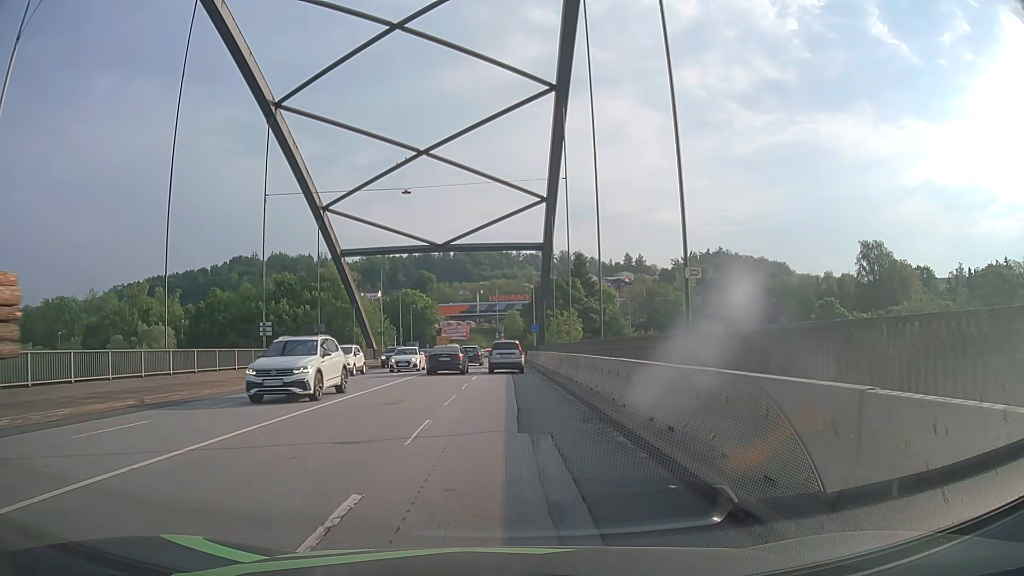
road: primary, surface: asphalt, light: Day
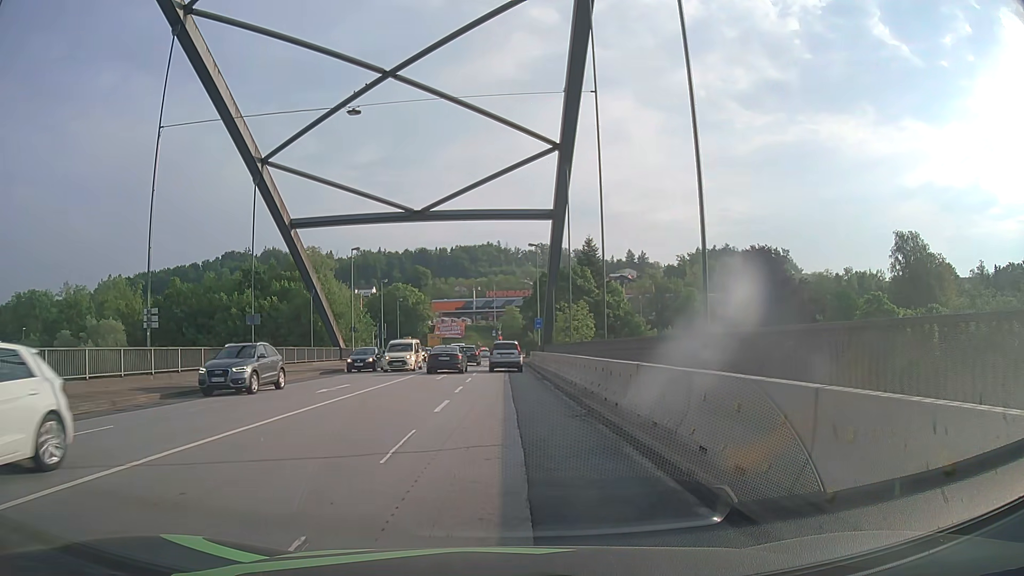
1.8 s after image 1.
(0.0, +13.4) m; 0°
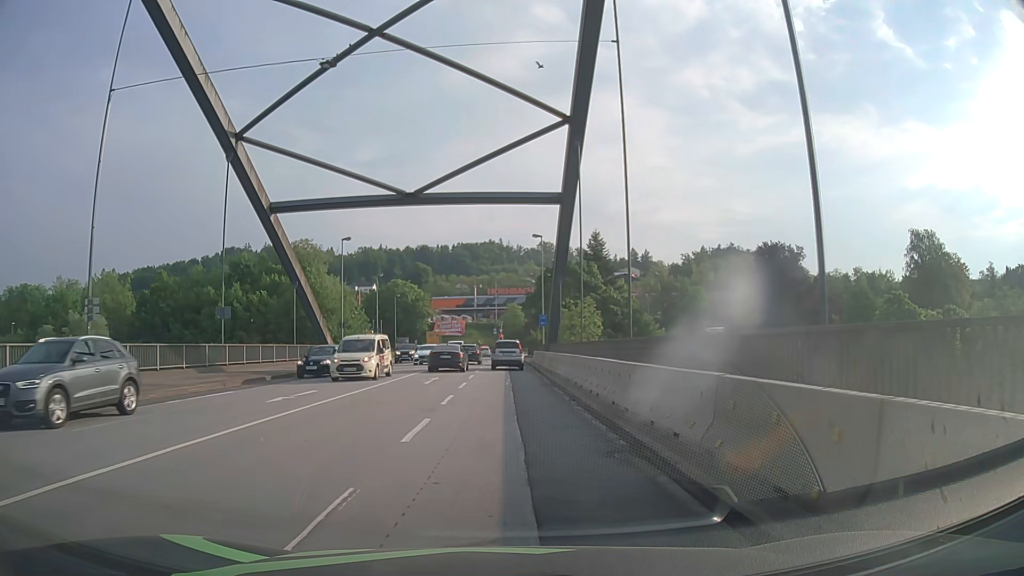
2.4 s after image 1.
(0.0, +4.5) m; 0°
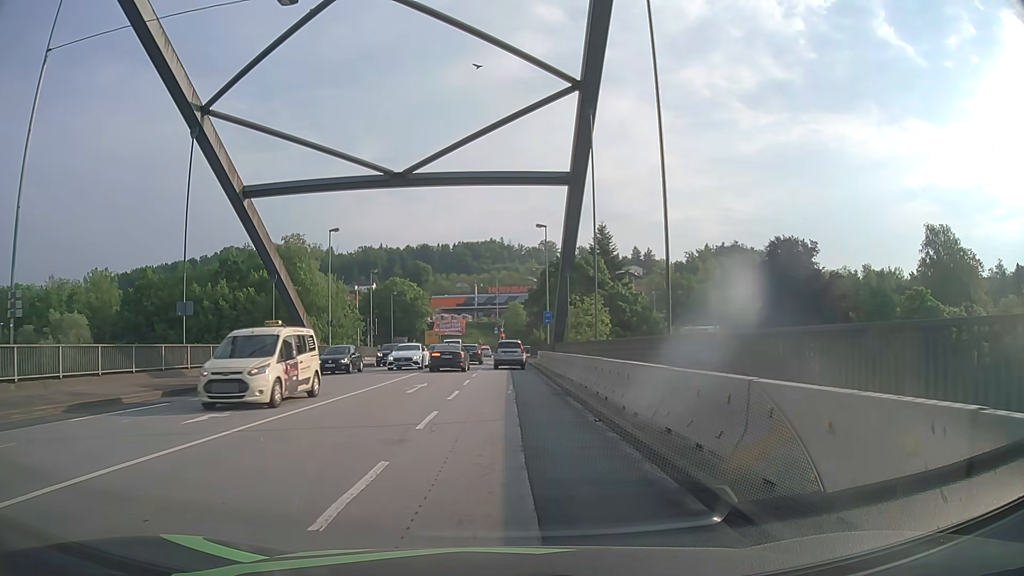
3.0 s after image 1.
(0.0, +4.5) m; 0°
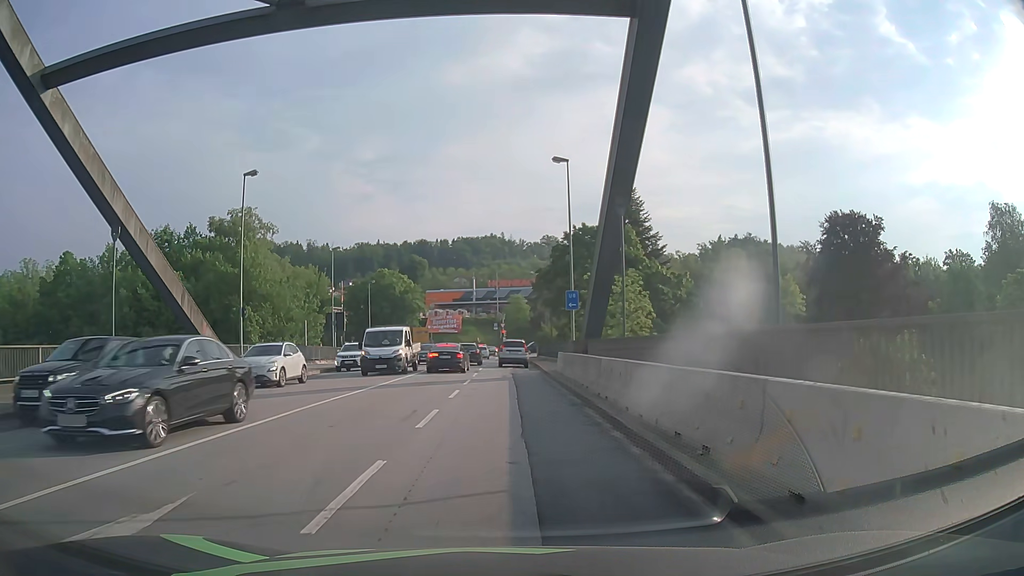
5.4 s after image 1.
(+0.1, +18.1) m; +1°
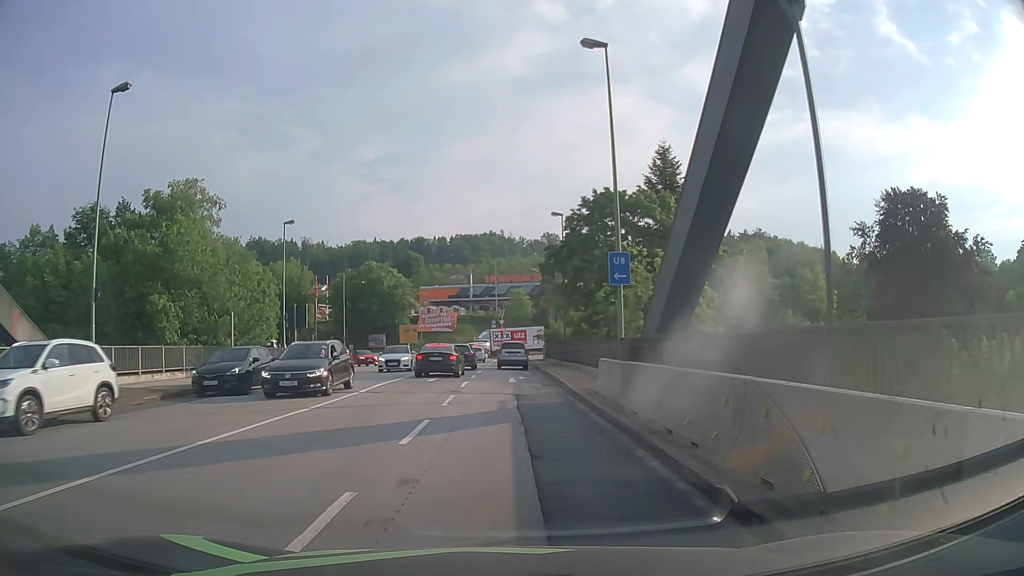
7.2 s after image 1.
(-0.1, +13.6) m; 0°
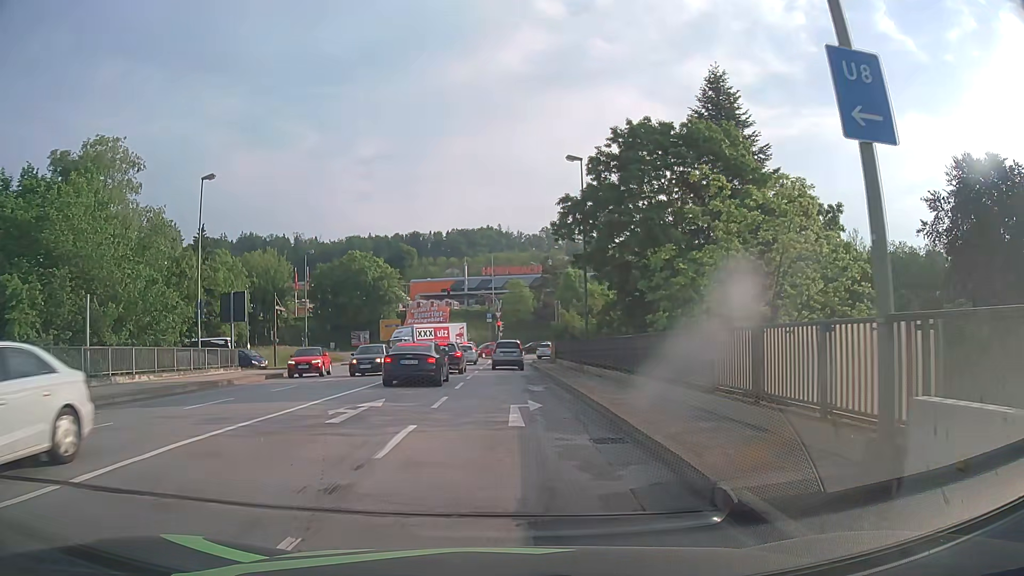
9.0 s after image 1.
(+0.1, +13.6) m; 0°
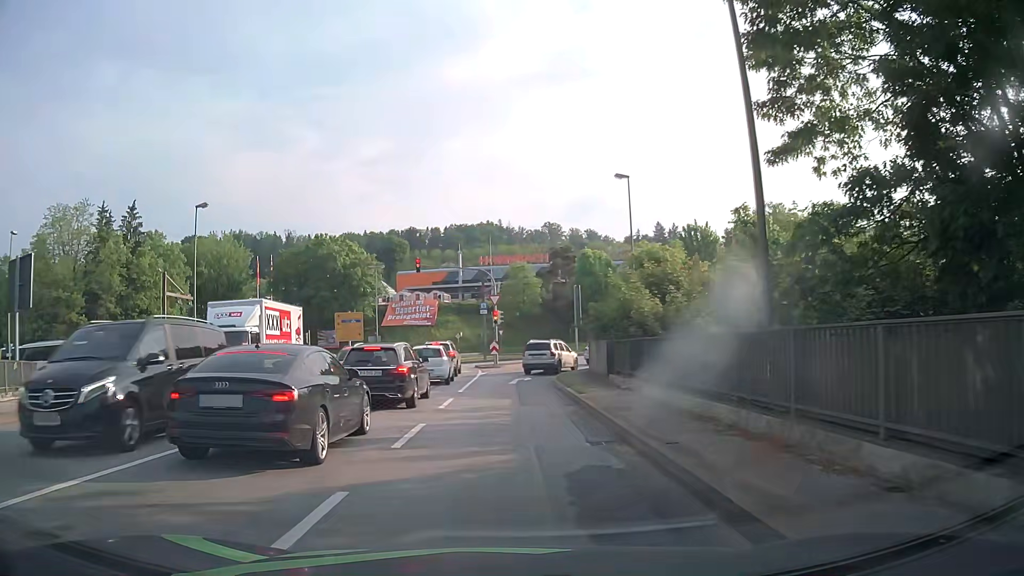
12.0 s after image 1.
(+0.1, +22.6) m; 0°
(0, +10) (0, +20) (+1, +30) (+4, +39) (+11, +46) (+21, +49) (+30, +51) (+40, +54) (+50, +56) (+59, +58) m
